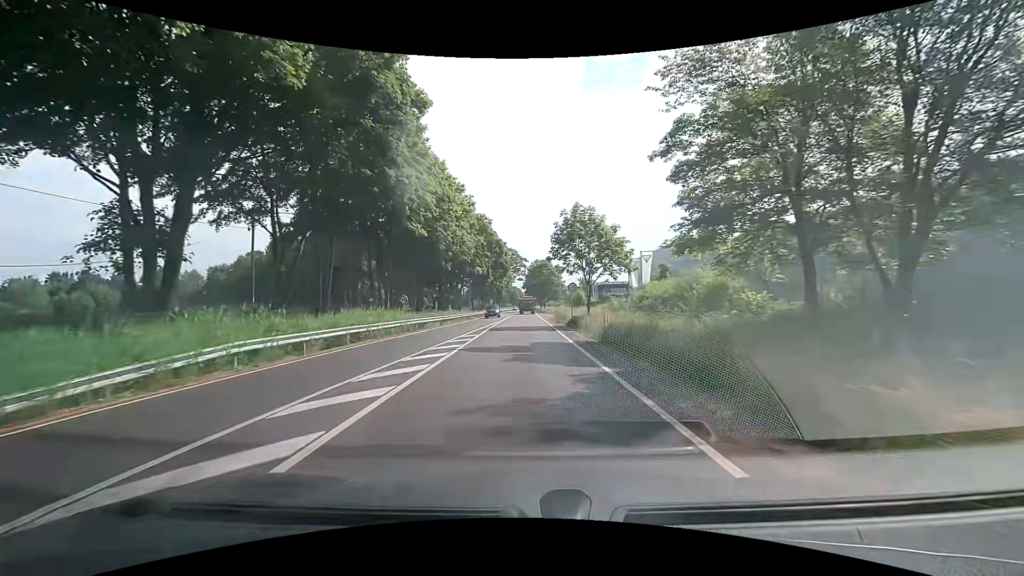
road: primary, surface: asphalt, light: Day
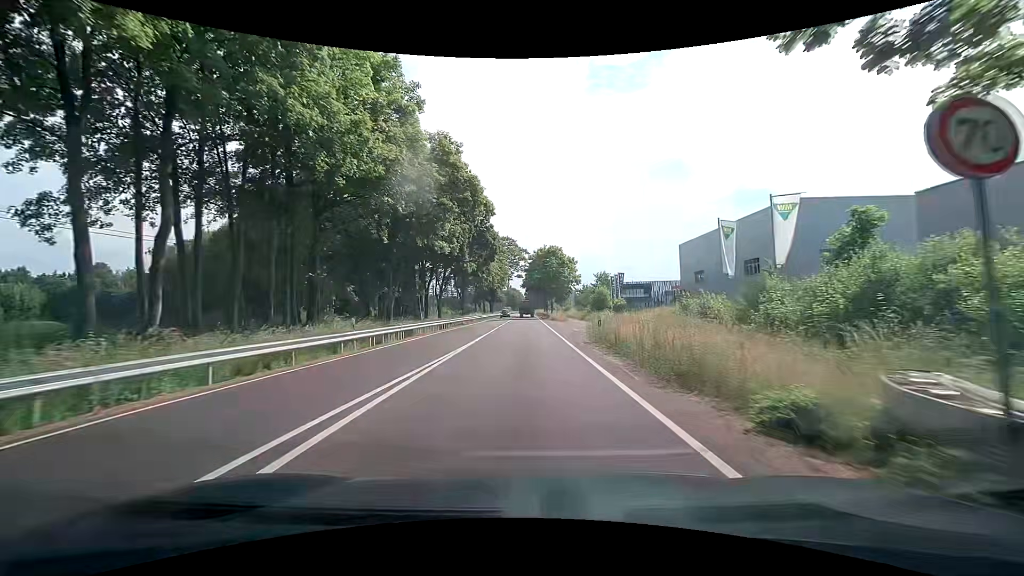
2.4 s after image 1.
(-0.1, +30.3) m; -1°
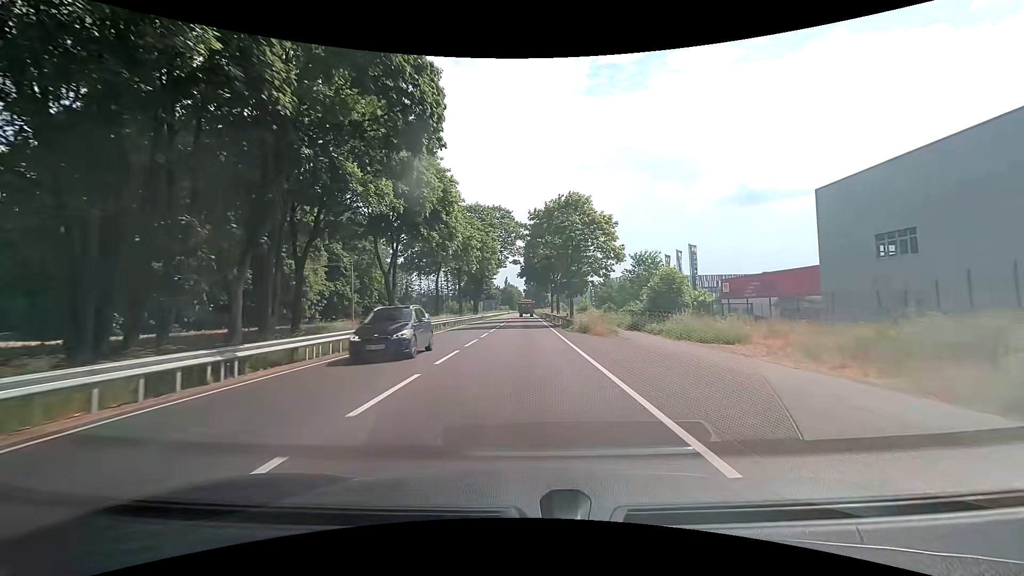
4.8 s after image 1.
(+0.3, +34.4) m; +1°
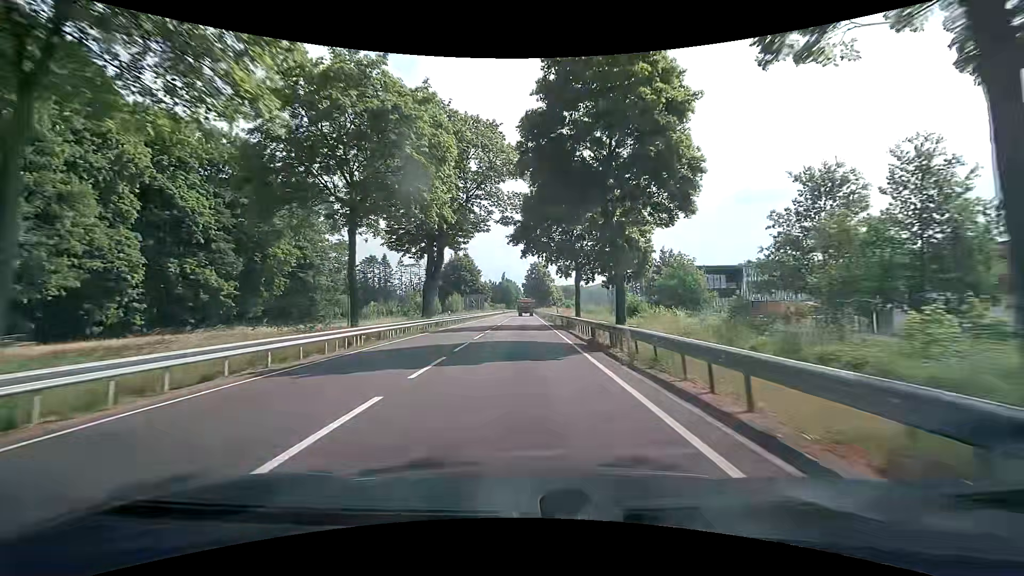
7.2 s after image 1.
(-0.1, +39.1) m; 0°
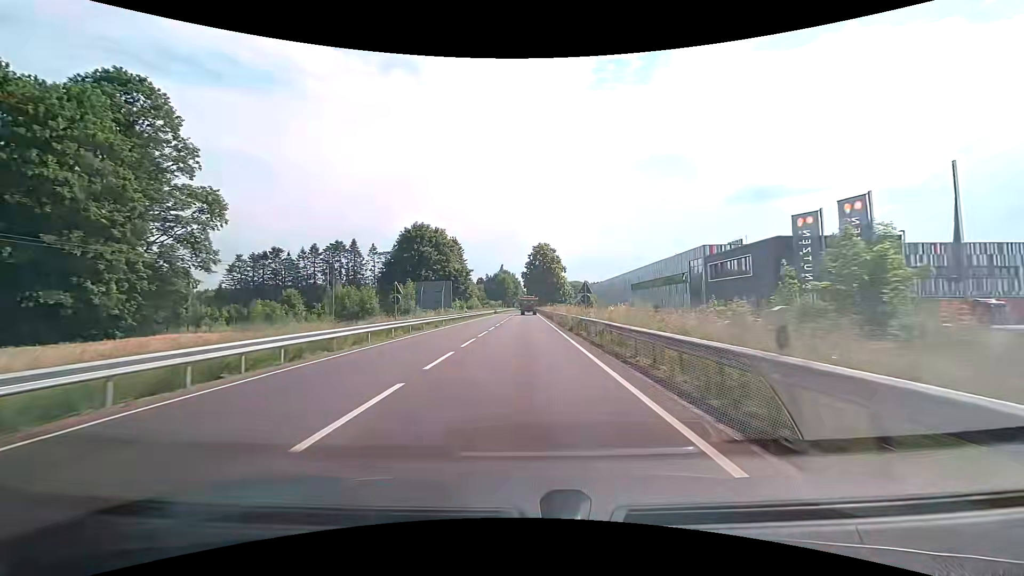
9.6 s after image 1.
(-0.1, +41.0) m; 0°
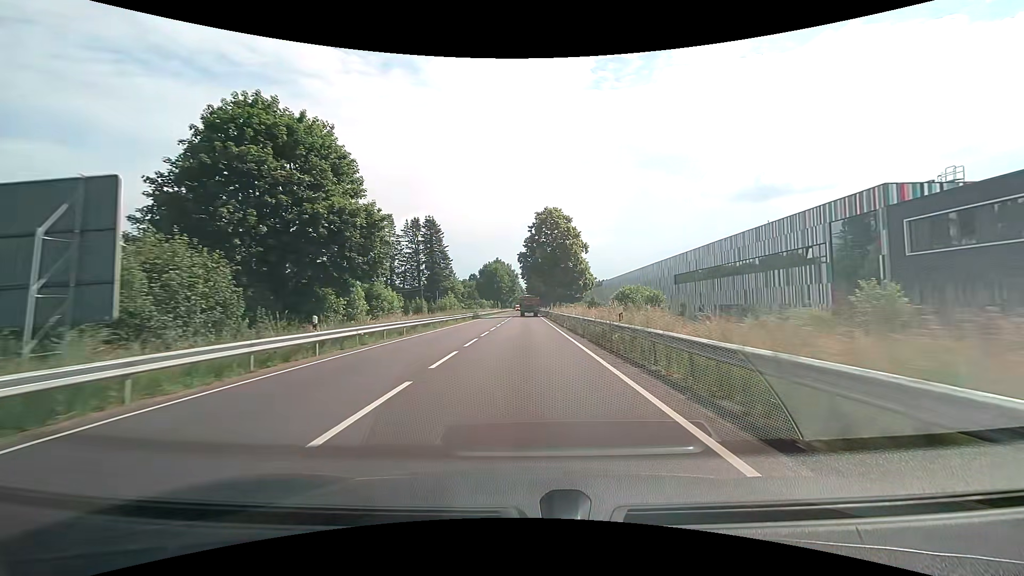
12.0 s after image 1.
(-0.3, +42.0) m; 0°
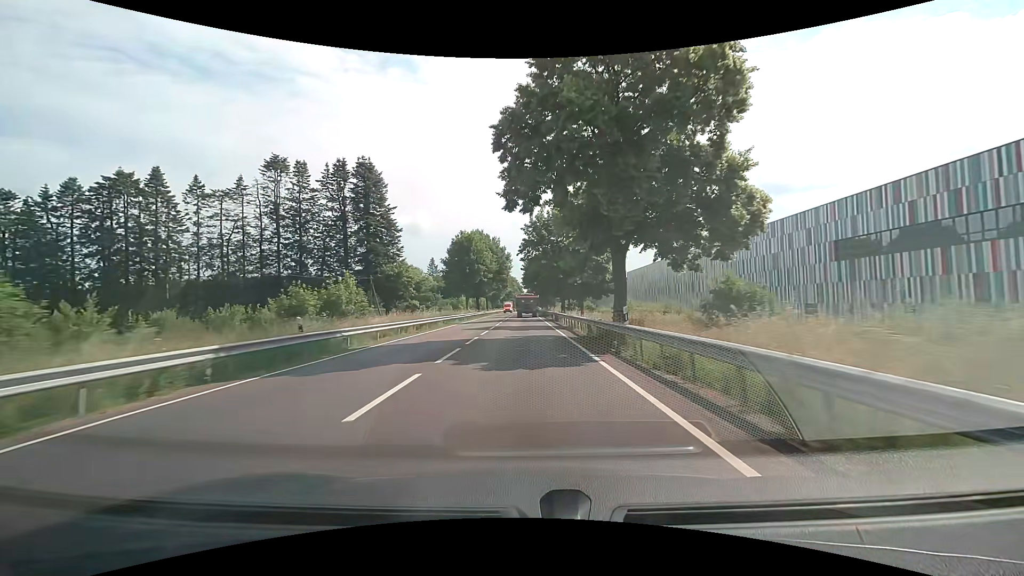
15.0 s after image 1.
(0.0, +53.2) m; 0°
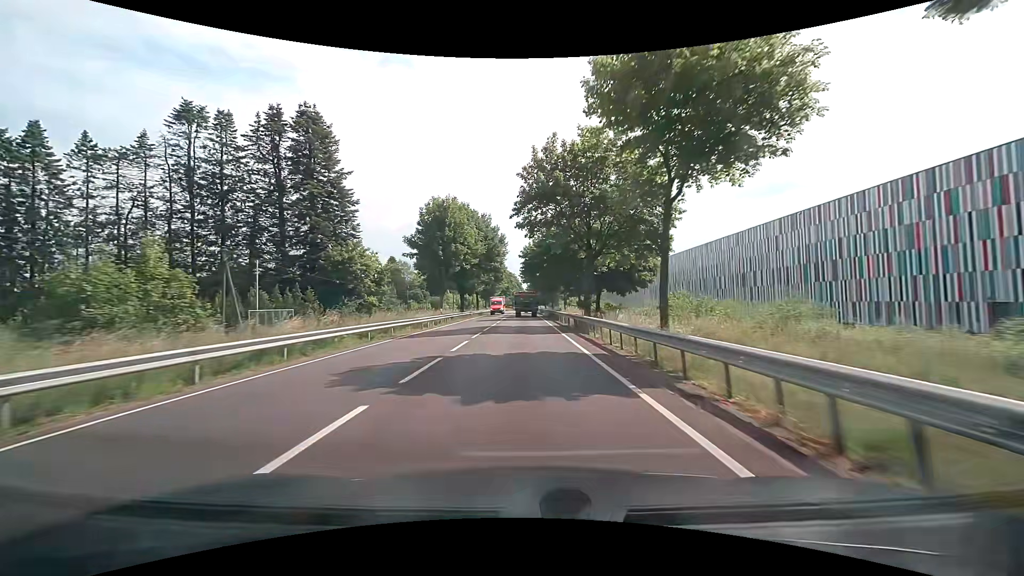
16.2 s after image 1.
(0.0, +21.2) m; 0°
(0, +10) (0, +20) (0, +30) (0, +40) (0, +50) (0, +60) (0, +70) (0, +80) (0, +90) (0, +100) m
